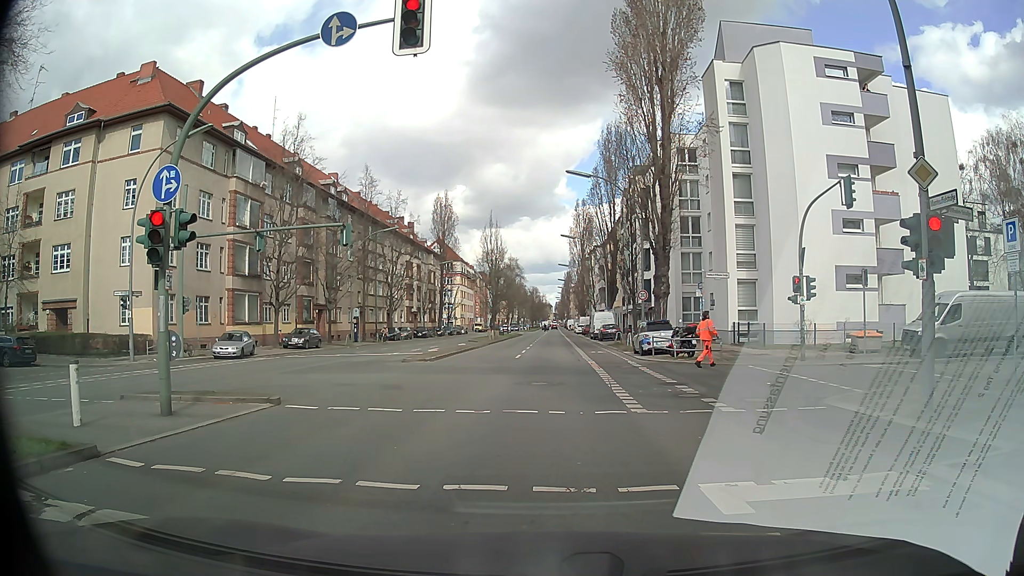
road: secondary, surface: asphalt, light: Day
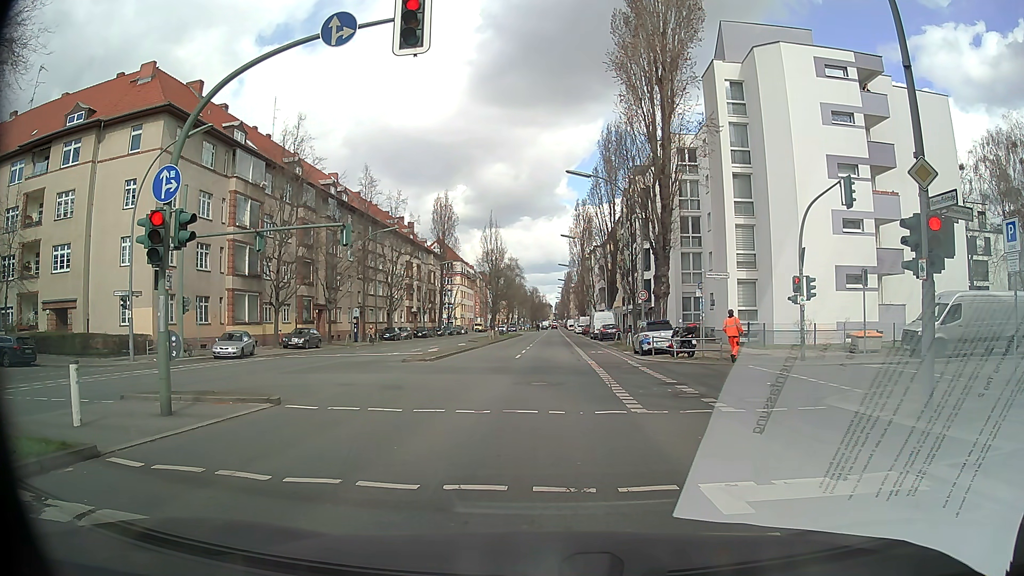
(0.0, 0.0) m; 0°
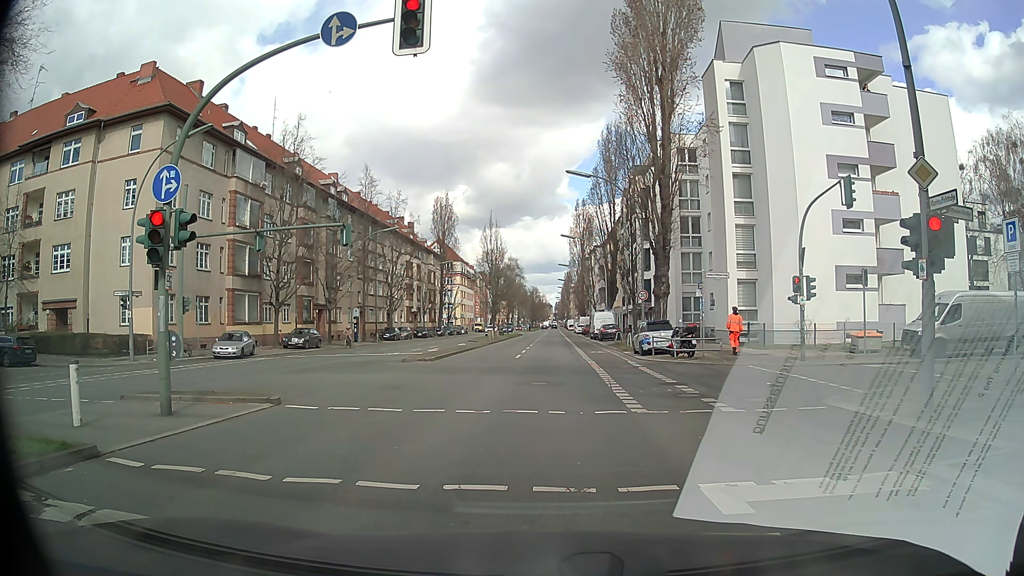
(0.0, 0.0) m; 0°
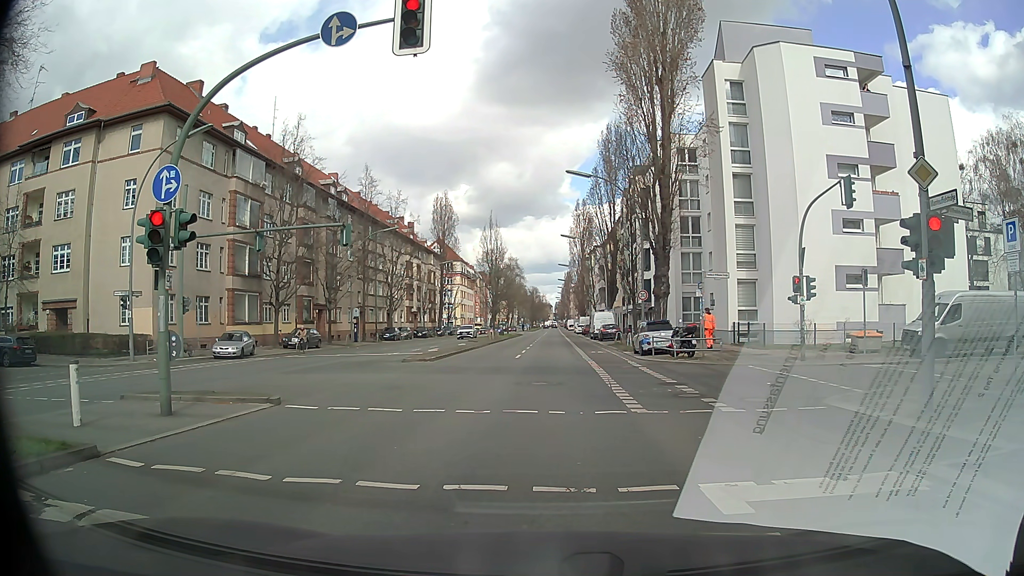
(0.0, 0.0) m; 0°
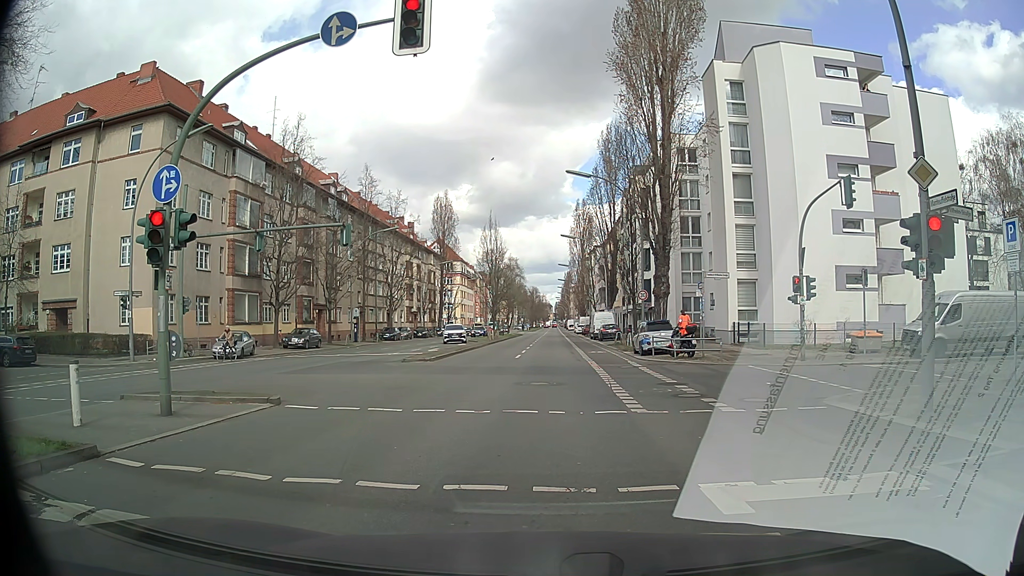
(0.0, 0.0) m; 0°
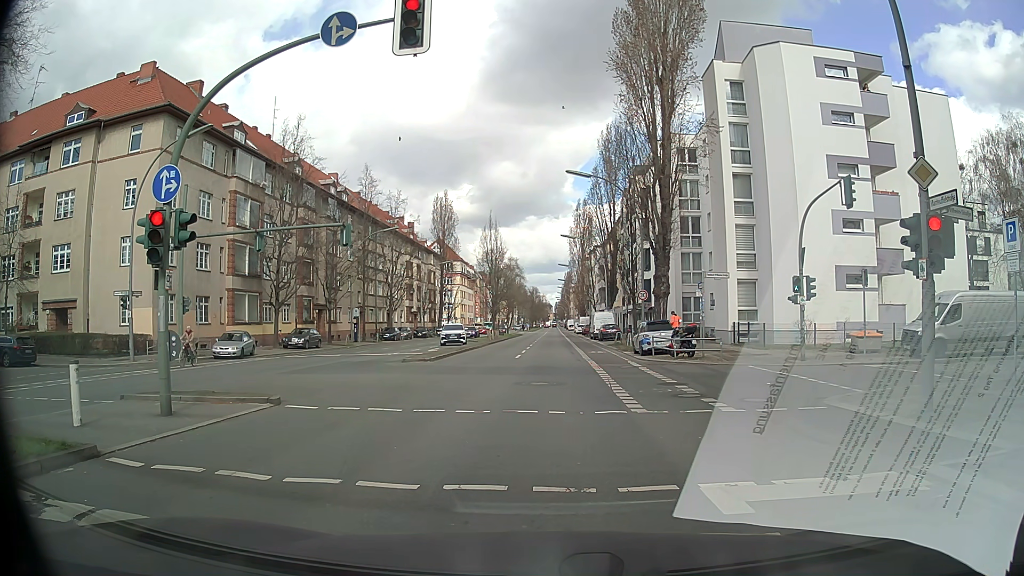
(0.0, 0.0) m; 0°
(+1, +10) (+1, +20) (+2, +30) (+3, +40) (+3, +50) (+4, +60) (+5, +70) (+5, +80) (+6, +90) (+7, +100) m
